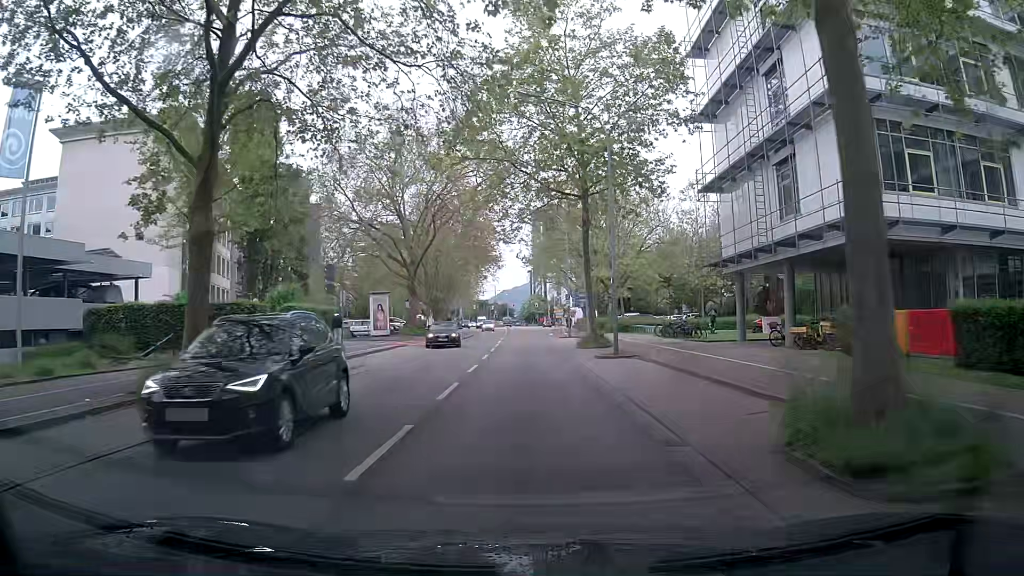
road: secondary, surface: asphalt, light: Day
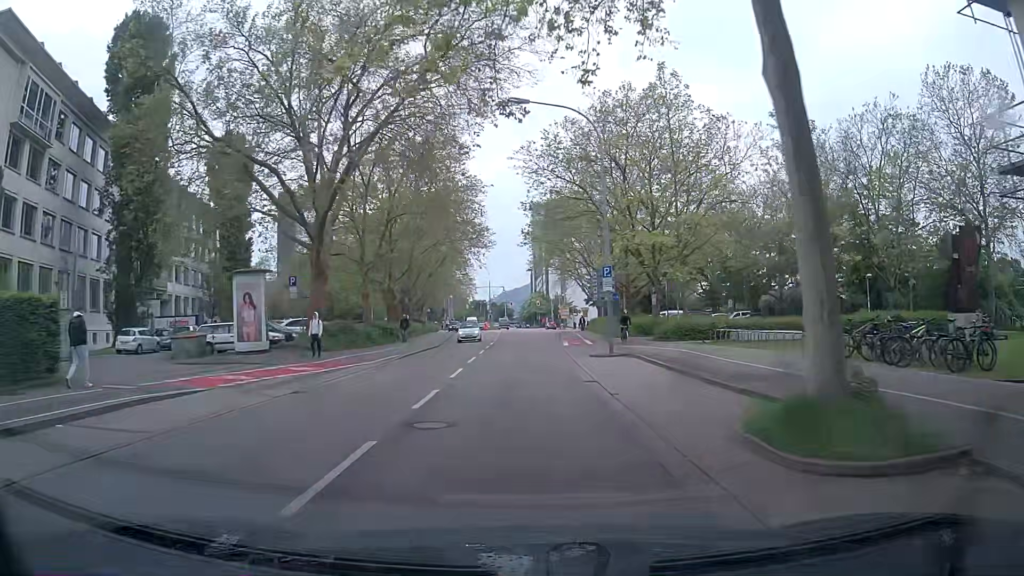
(-0.1, +25.3) m; 0°
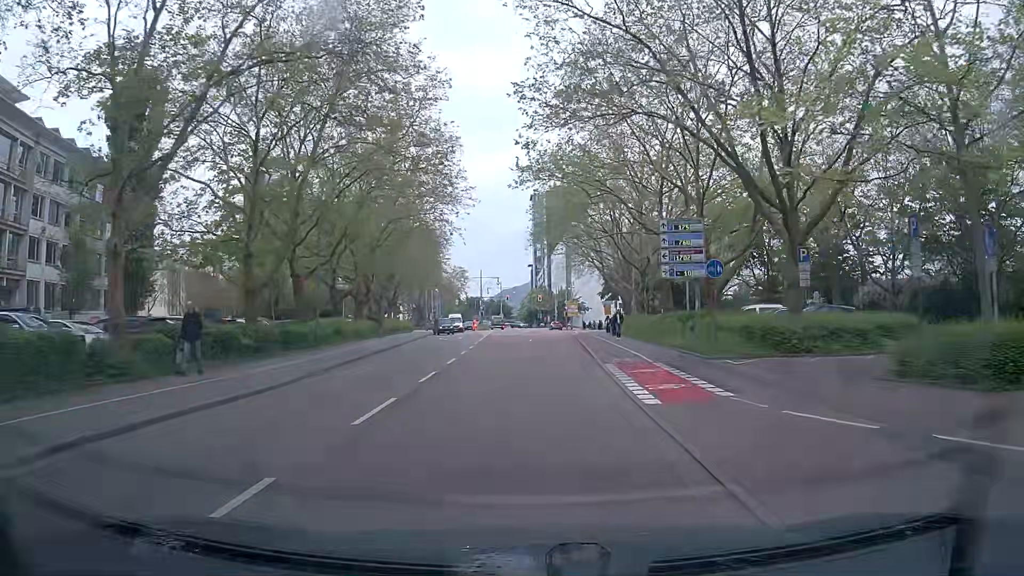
(0.0, +26.1) m; 0°
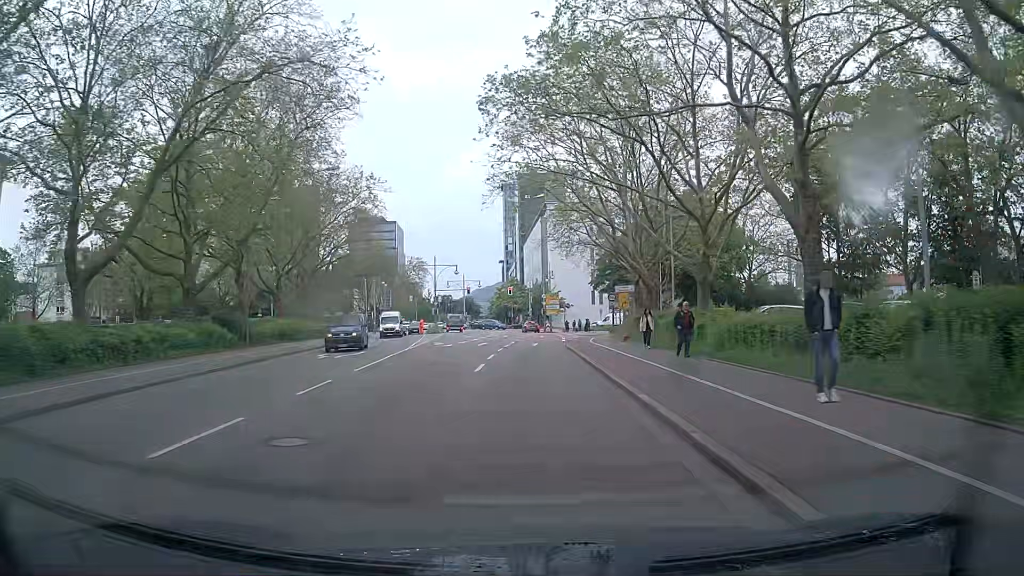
(+0.5, +26.6) m; +3°
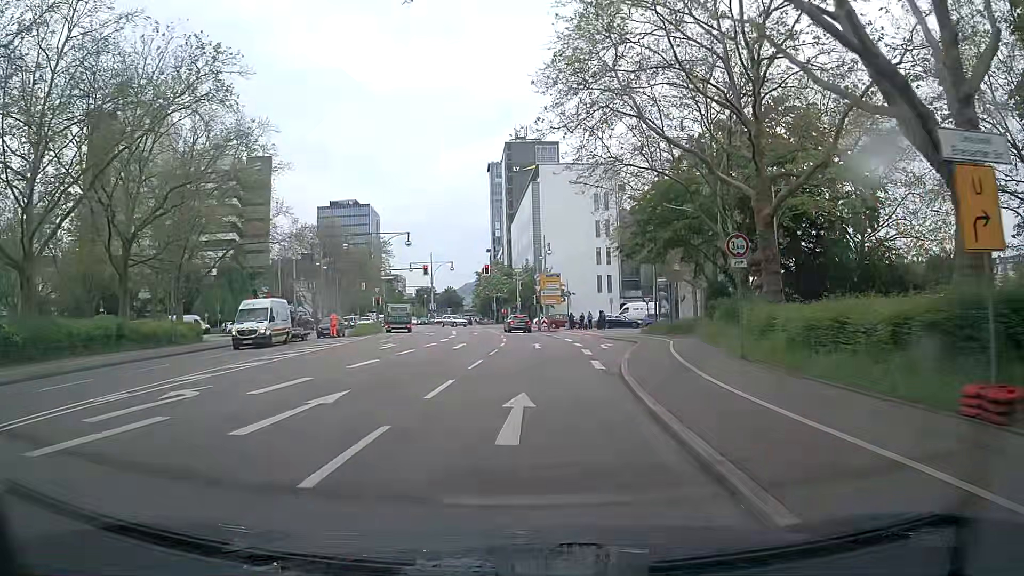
(+0.1, +30.5) m; +1°
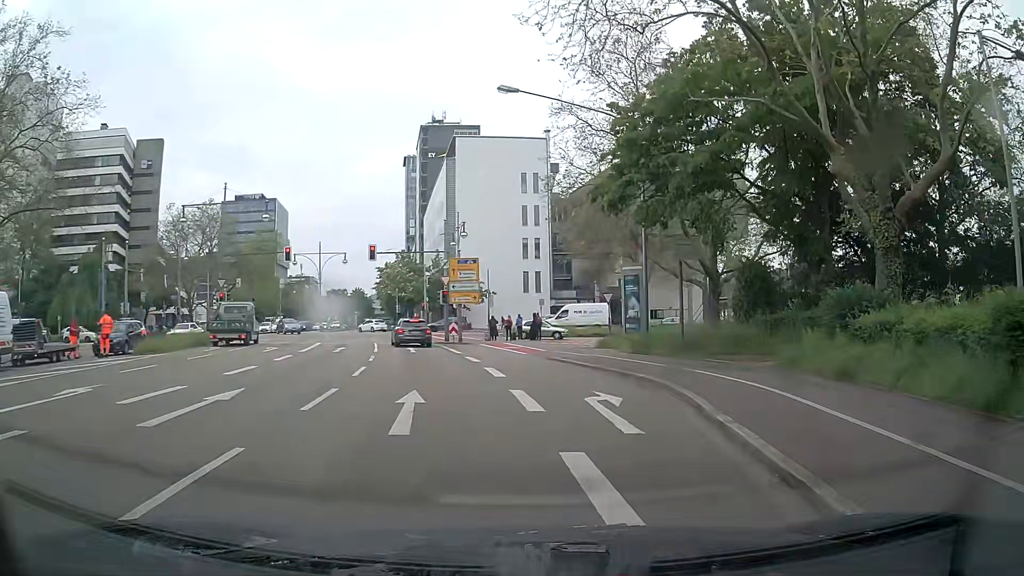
(+0.5, +19.1) m; +8°
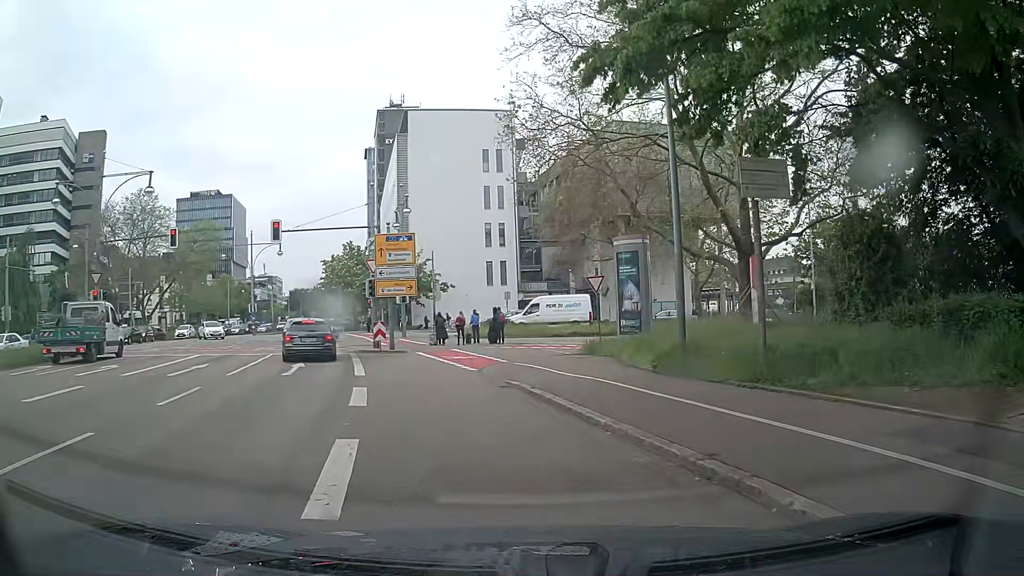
(+0.3, +11.2) m; +1°
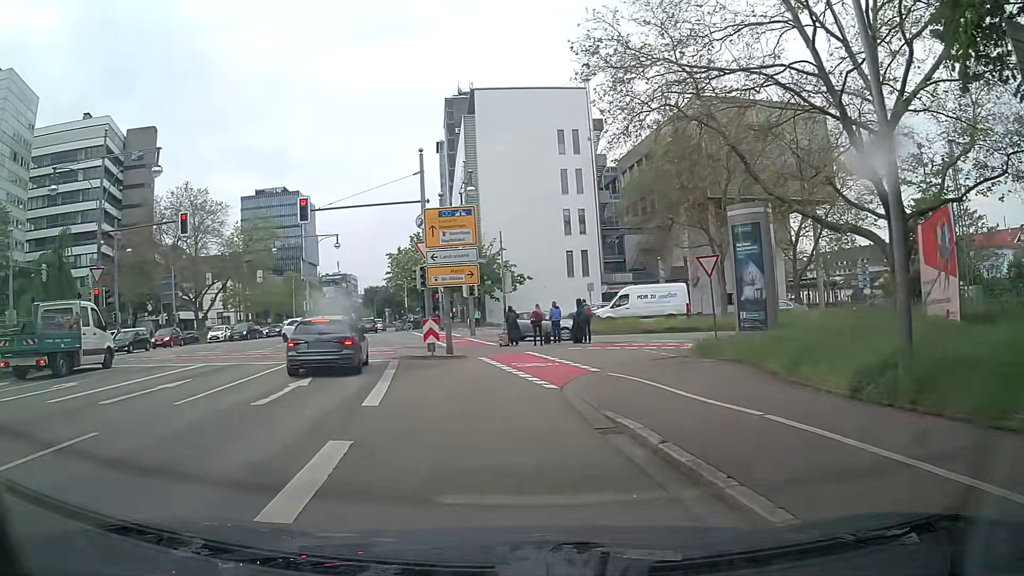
(-0.2, +6.3) m; -7°
(-1, +10) (0, +20) (+6, +28) (+15, +30) (+24, +25) (+30, +17) (+33, +8) (+35, -2) (+37, -12) (+39, -22) m
